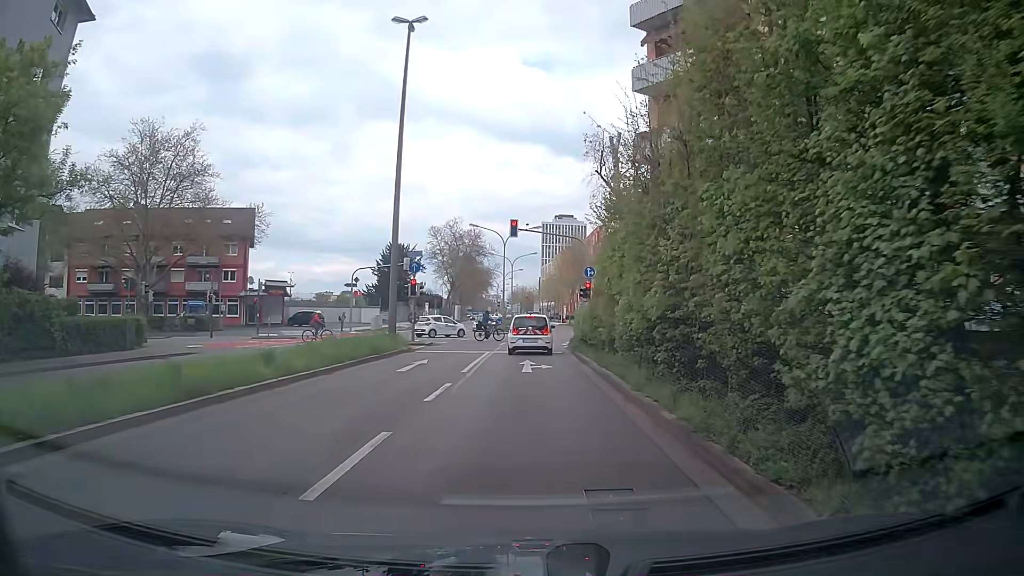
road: secondary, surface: asphalt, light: Day
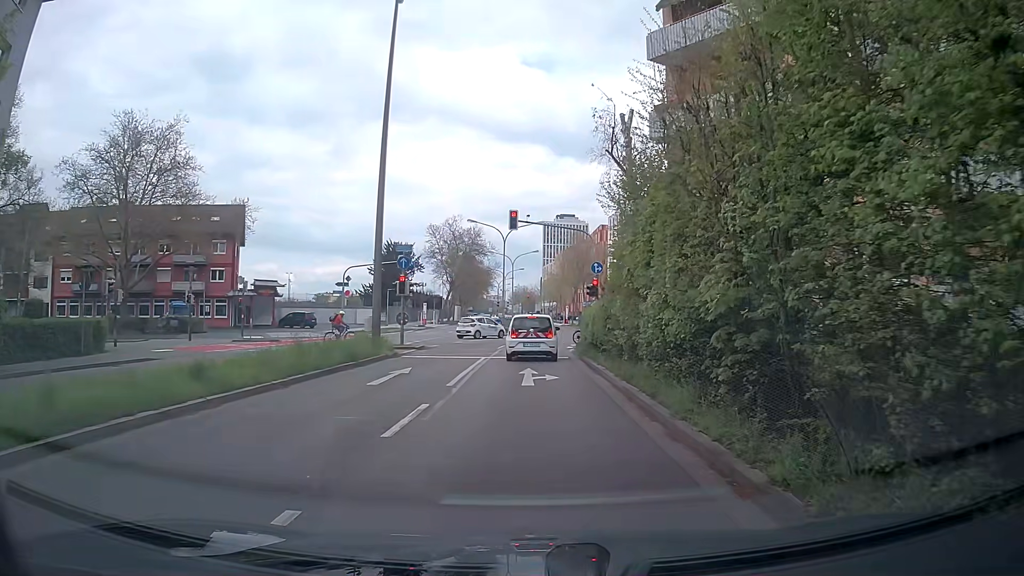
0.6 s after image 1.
(-0.1, +3.2) m; 0°
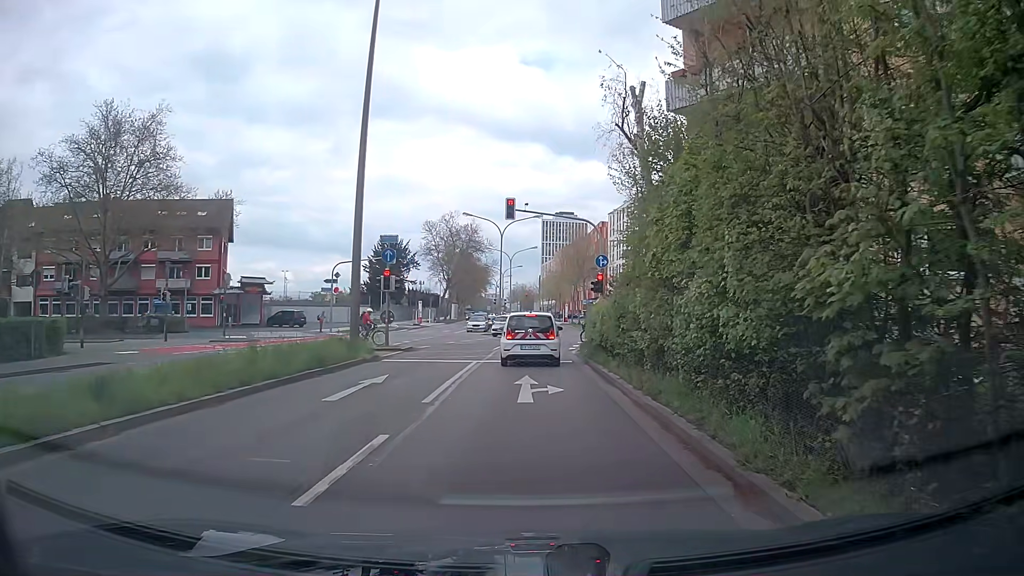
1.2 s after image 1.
(0.0, +2.9) m; +1°
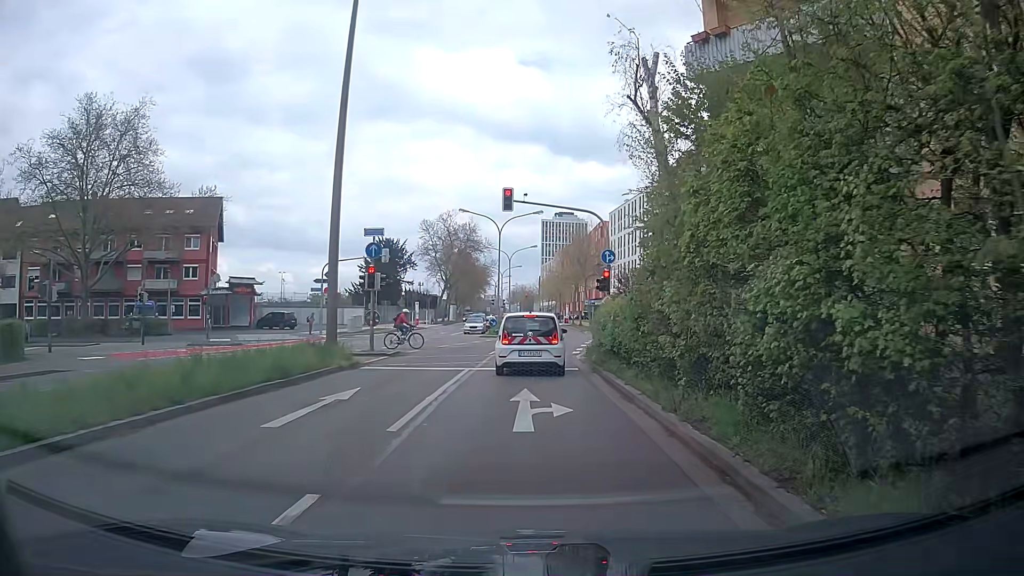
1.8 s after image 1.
(-0.1, +2.6) m; 0°
